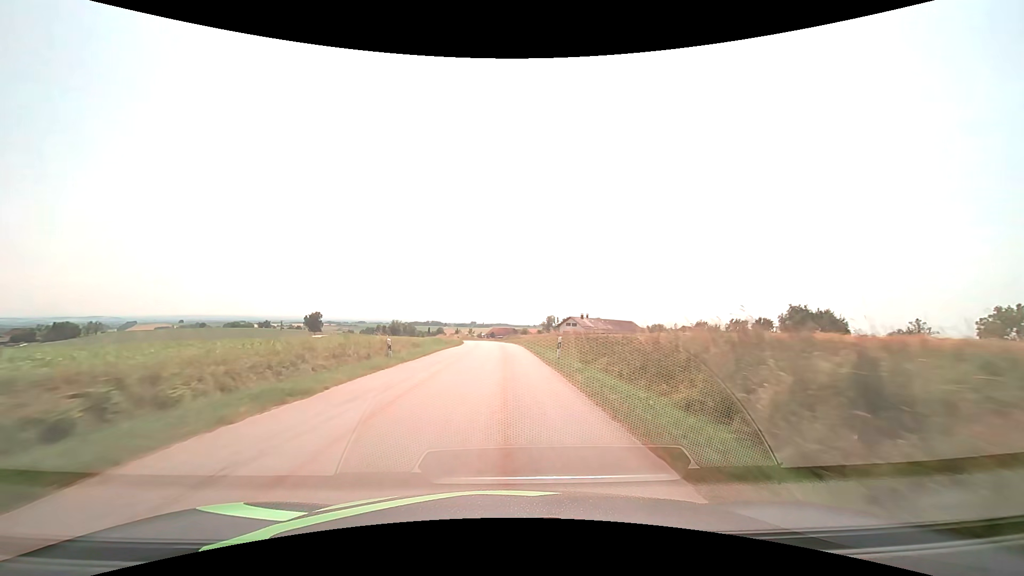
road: tertiary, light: Day
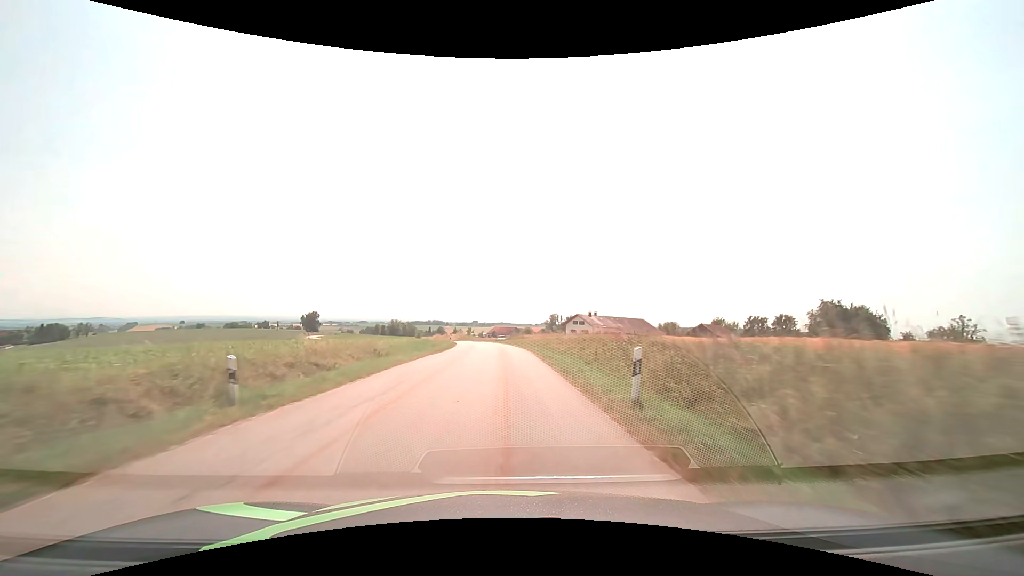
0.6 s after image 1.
(0.0, +11.9) m; 0°
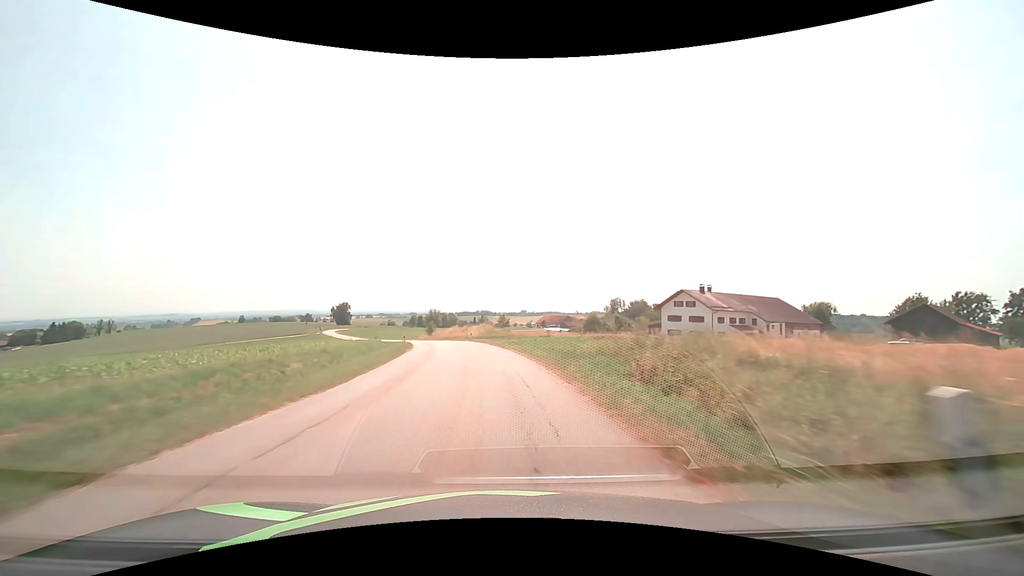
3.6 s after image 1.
(-1.2, +56.0) m; -5°
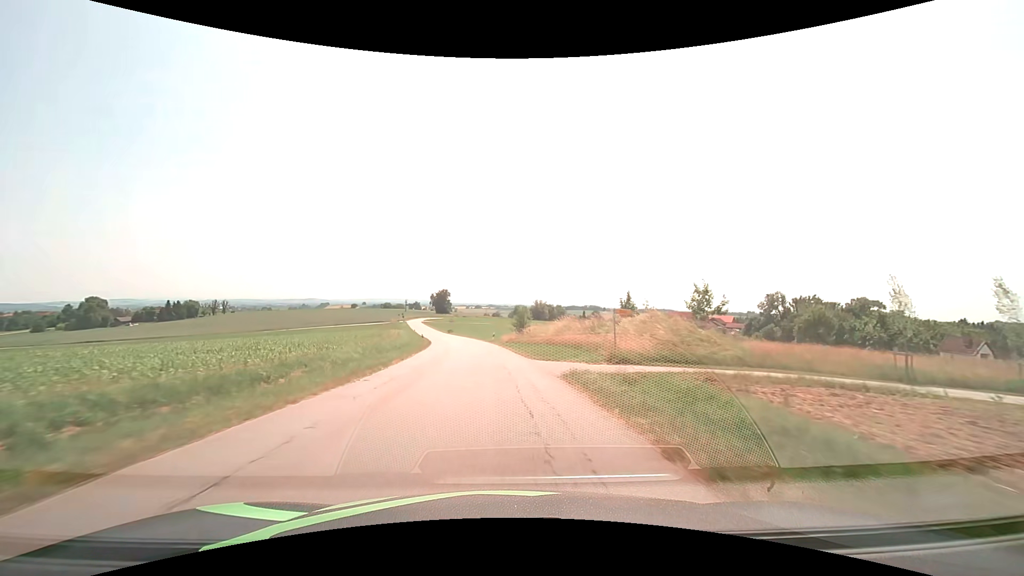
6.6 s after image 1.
(-5.6, +50.1) m; -12°
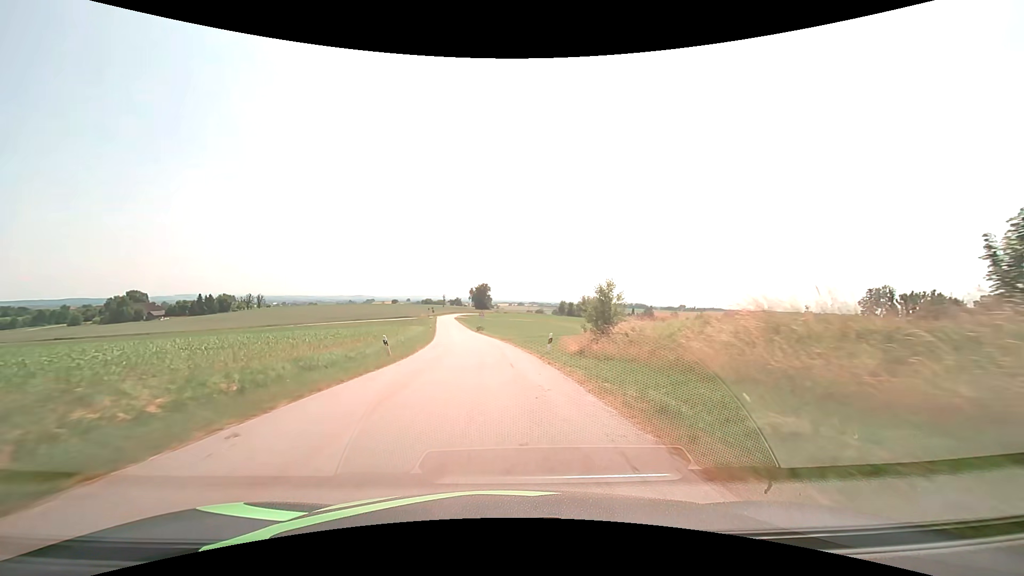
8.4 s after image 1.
(-1.3, +29.3) m; -5°
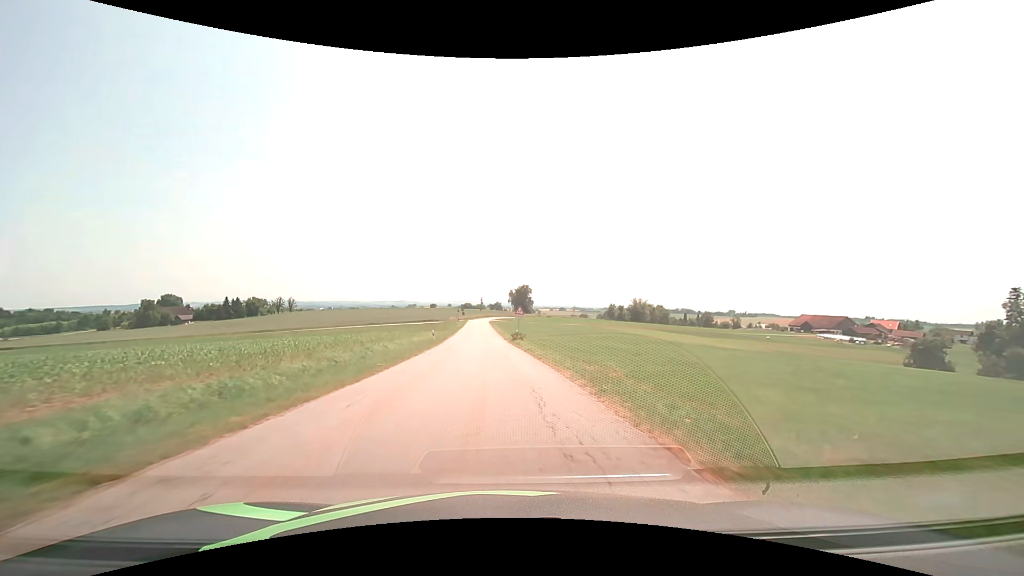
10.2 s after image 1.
(-1.2, +30.0) m; -5°
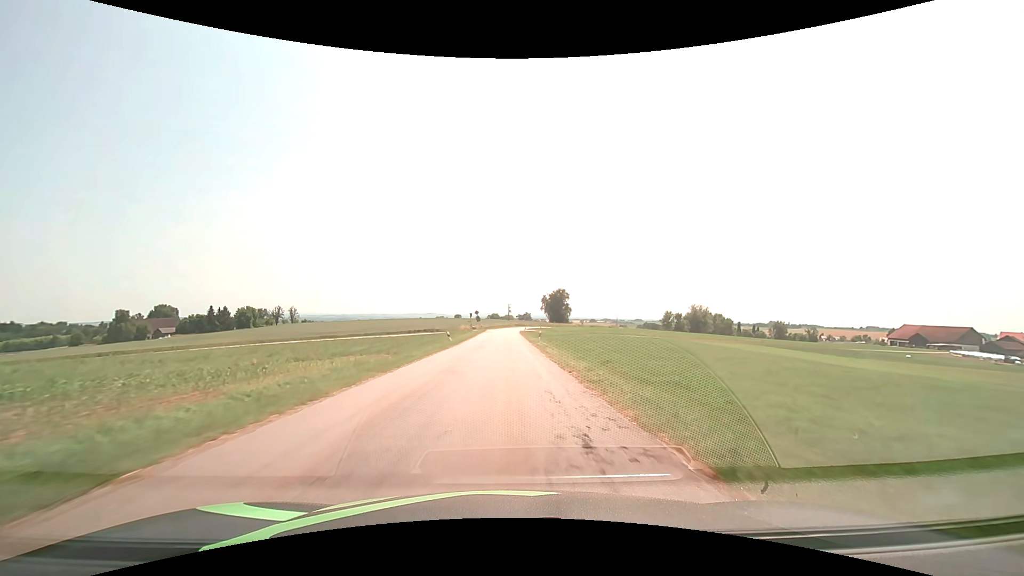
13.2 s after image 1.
(-2.2, +52.4) m; -3°
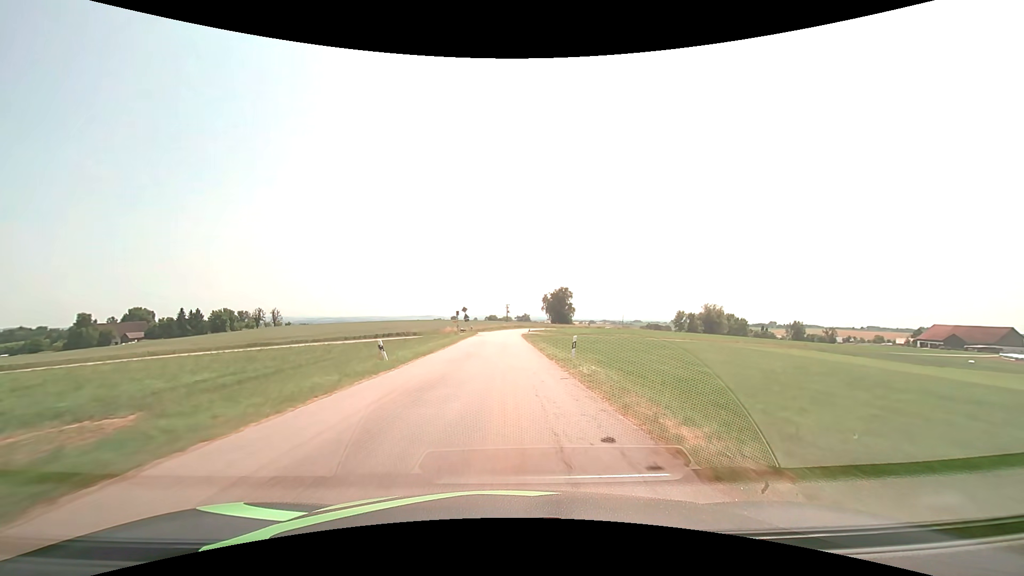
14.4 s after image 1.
(+0.1, +21.1) m; 0°
